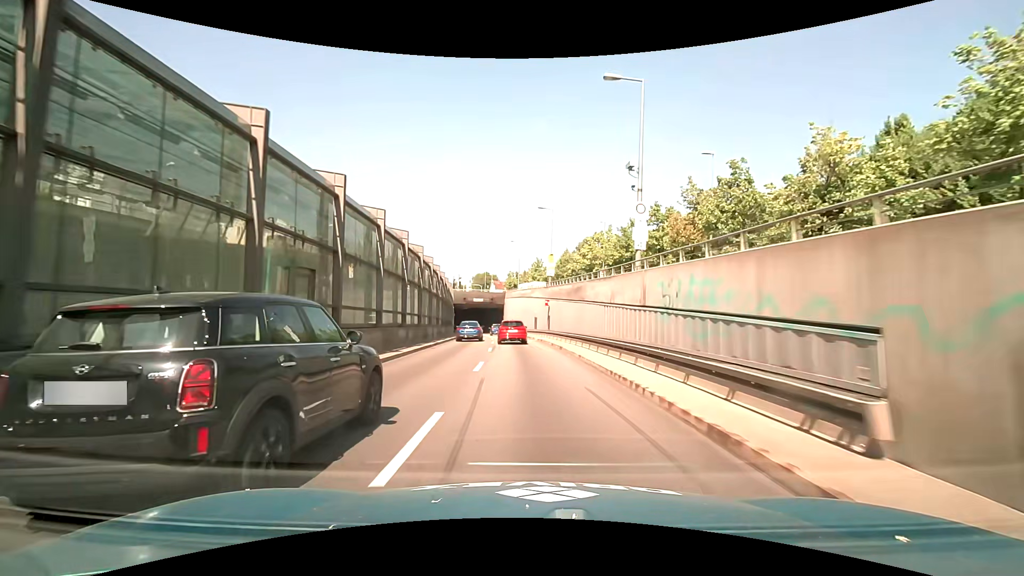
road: trunk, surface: asphalt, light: Day
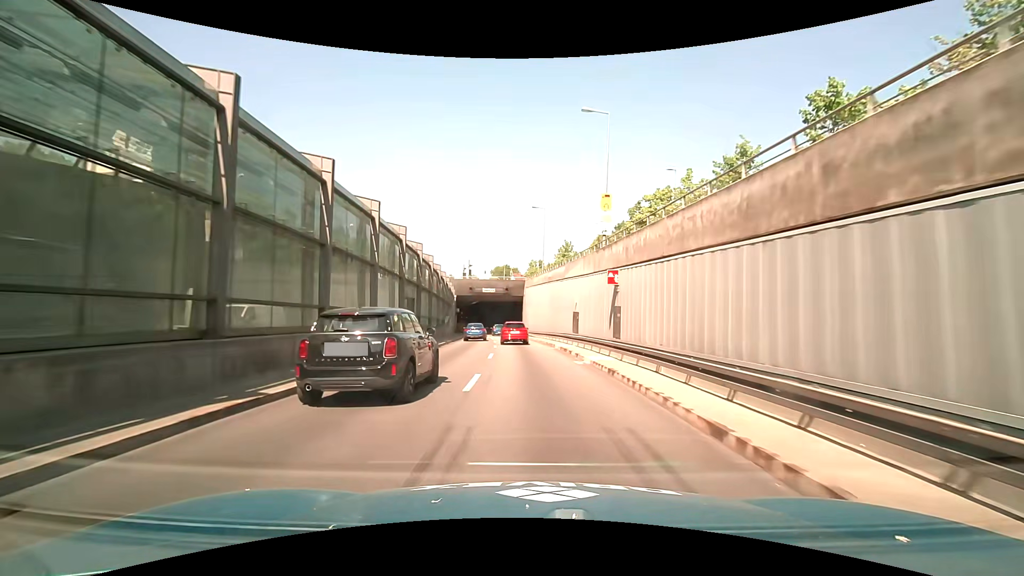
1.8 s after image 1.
(-0.6, +21.7) m; -3°
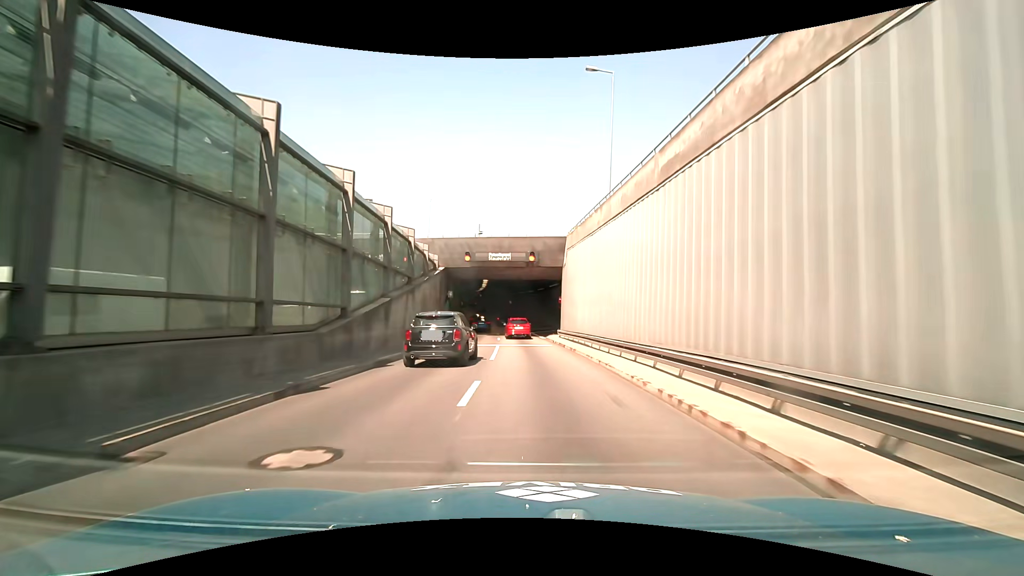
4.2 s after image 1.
(-0.8, +29.1) m; -3°
